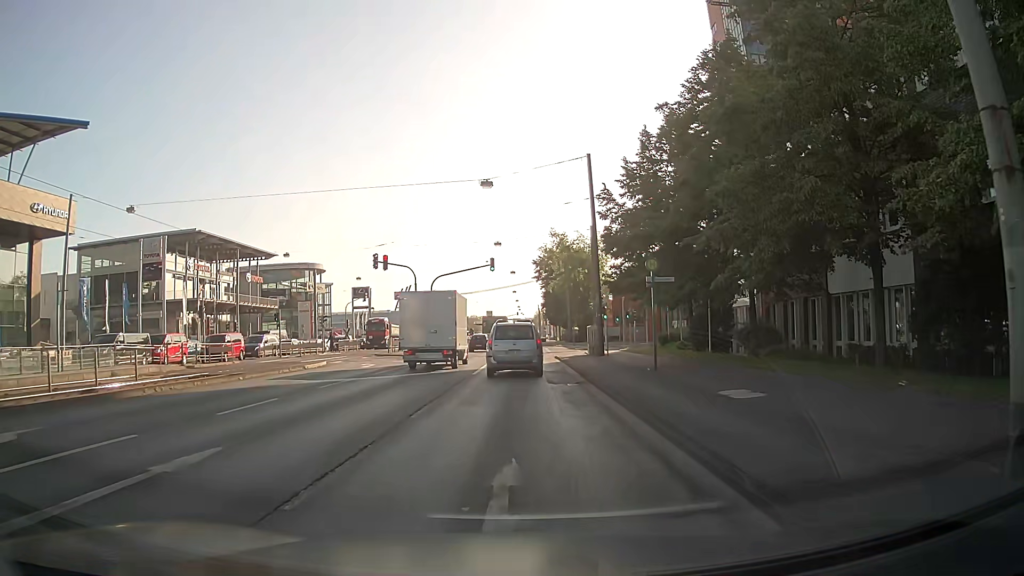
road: primary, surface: asphalt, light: Day
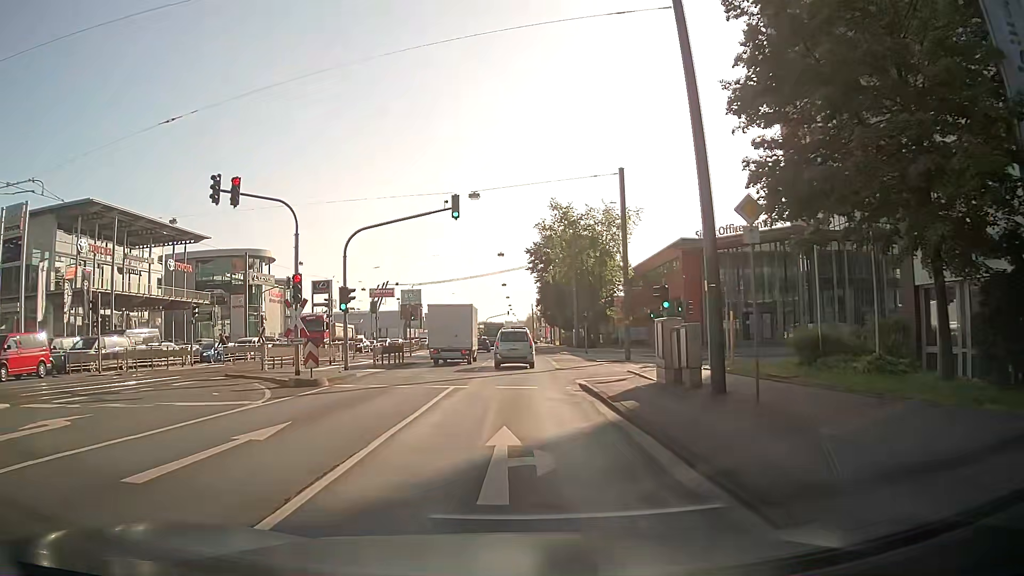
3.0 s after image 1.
(-0.4, +23.0) m; -2°
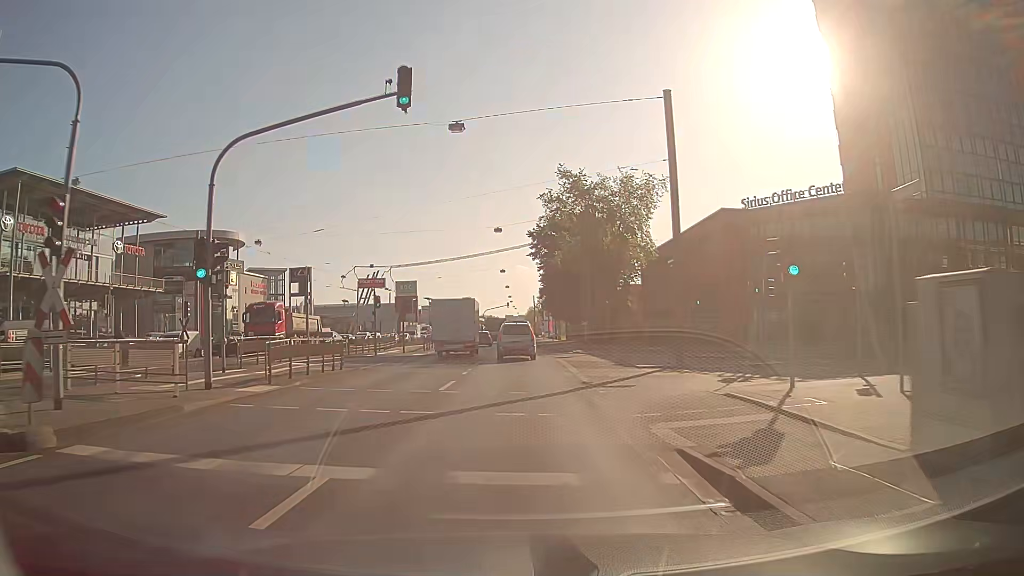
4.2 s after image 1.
(+0.1, +12.5) m; 0°
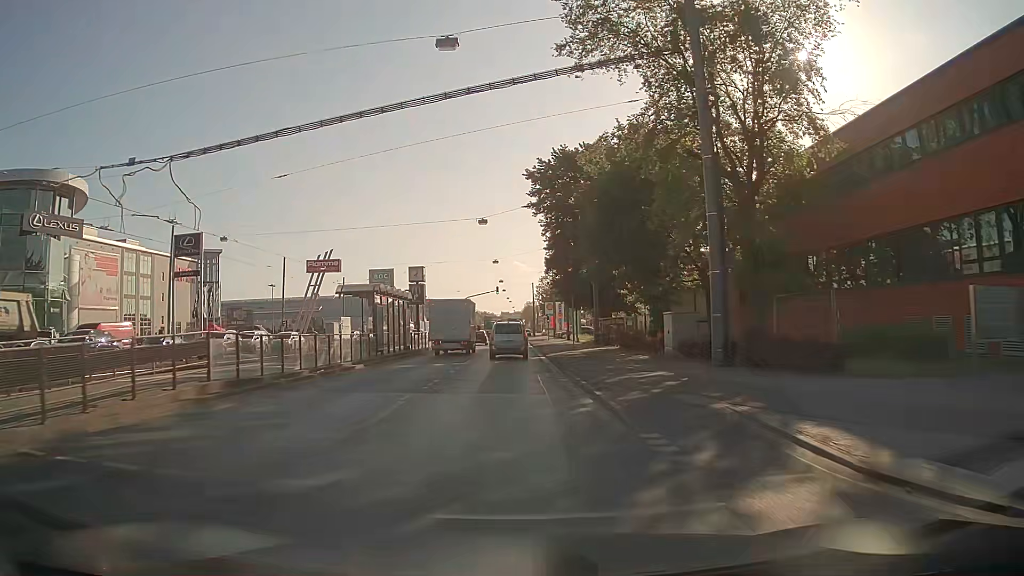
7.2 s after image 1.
(+0.8, +36.8) m; +1°
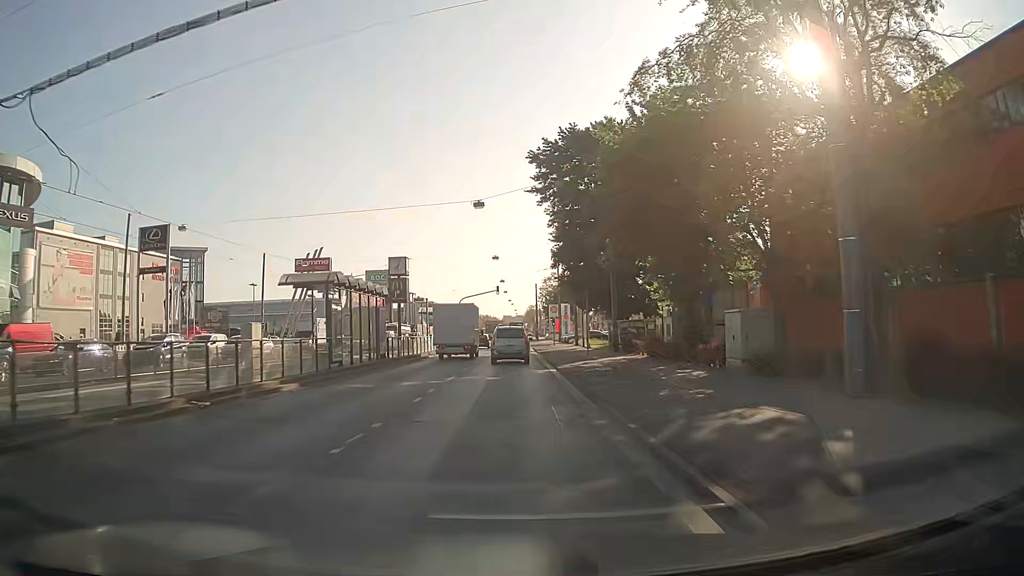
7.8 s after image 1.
(-0.1, +7.8) m; -1°
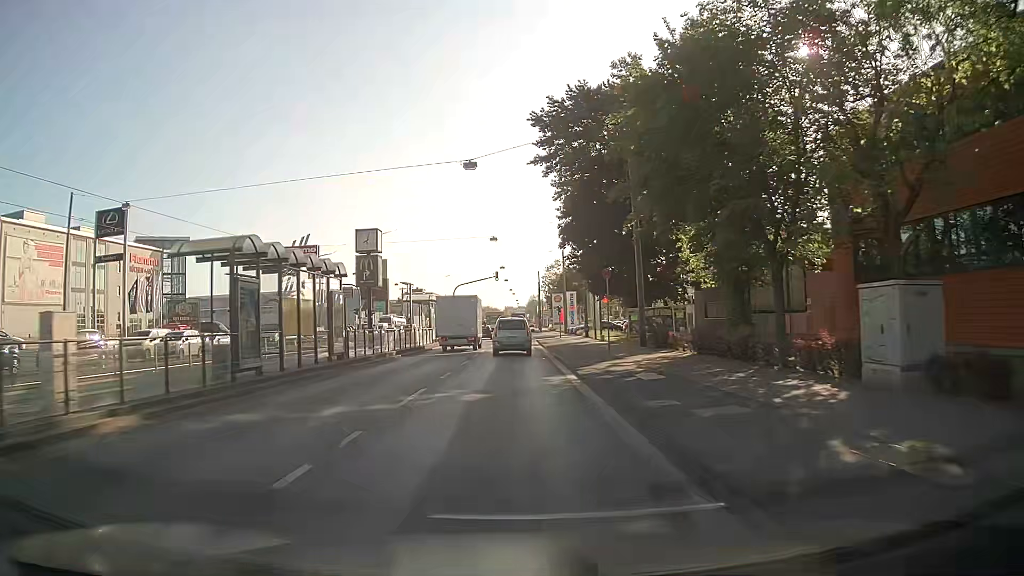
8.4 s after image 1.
(0.0, +8.0) m; 0°
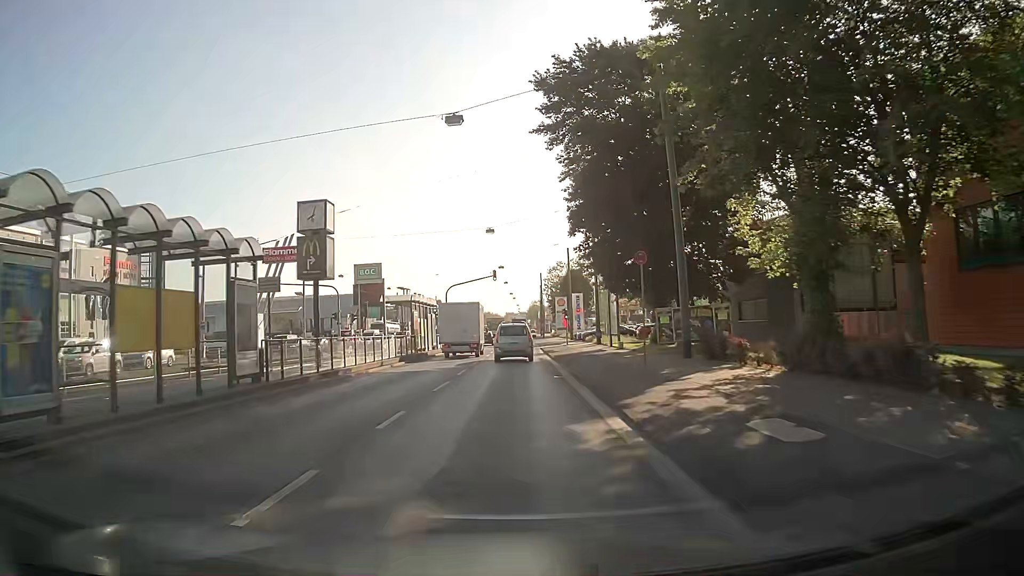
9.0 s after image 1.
(0.0, +8.1) m; 0°
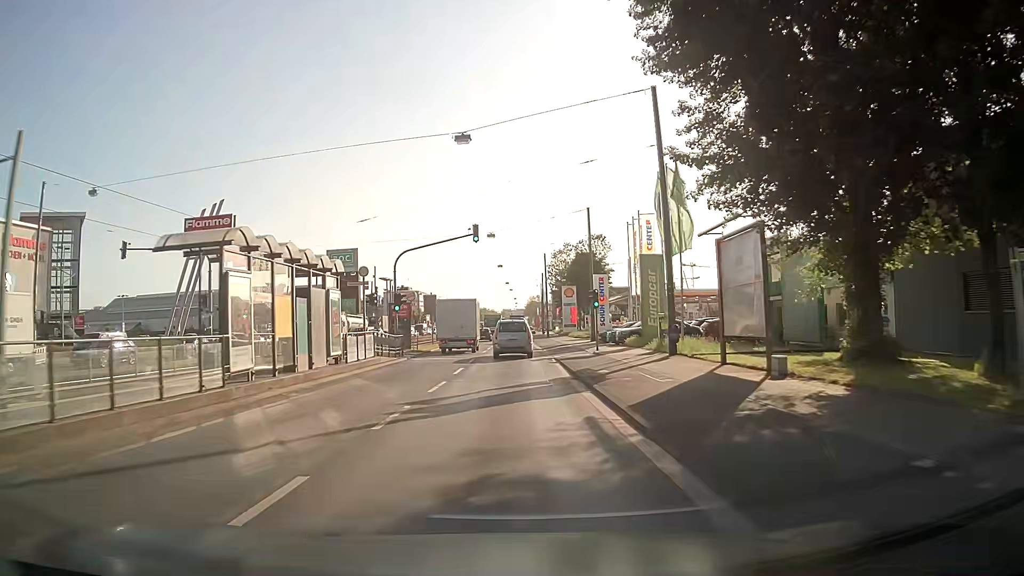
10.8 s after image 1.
(0.0, +24.6) m; 0°
(0, +10) (0, +20) (0, +30) (0, +40) (0, +50) (0, +60) (0, +70) (0, +80) (0, +90) (0, +100) m
